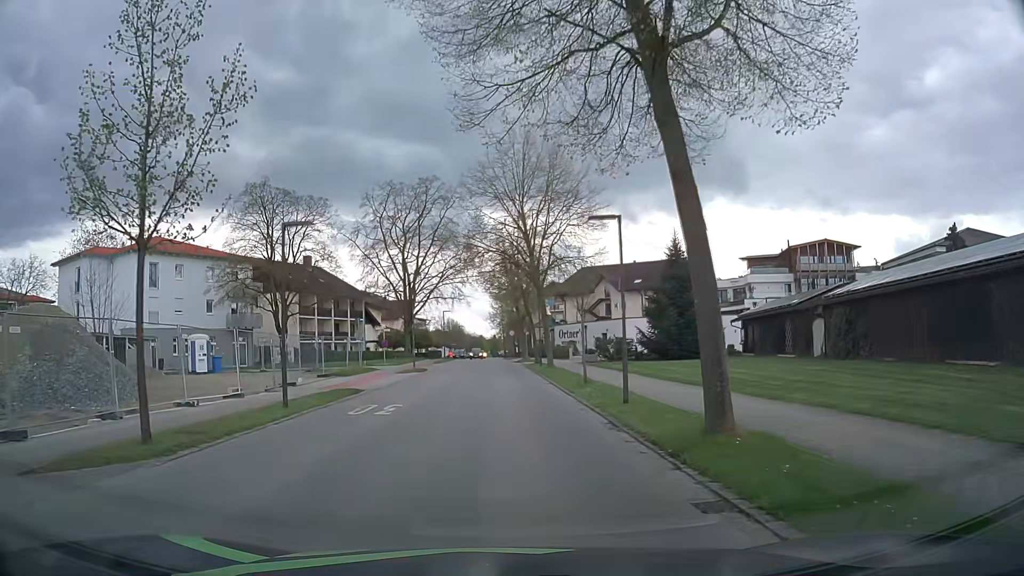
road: residential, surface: asphalt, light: Day
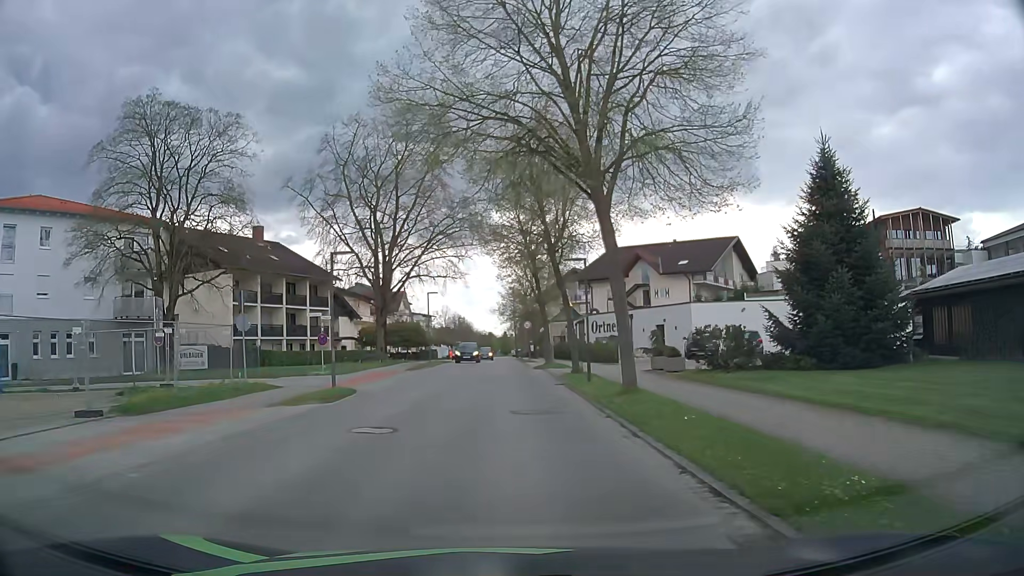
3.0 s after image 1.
(0.0, +20.9) m; -1°
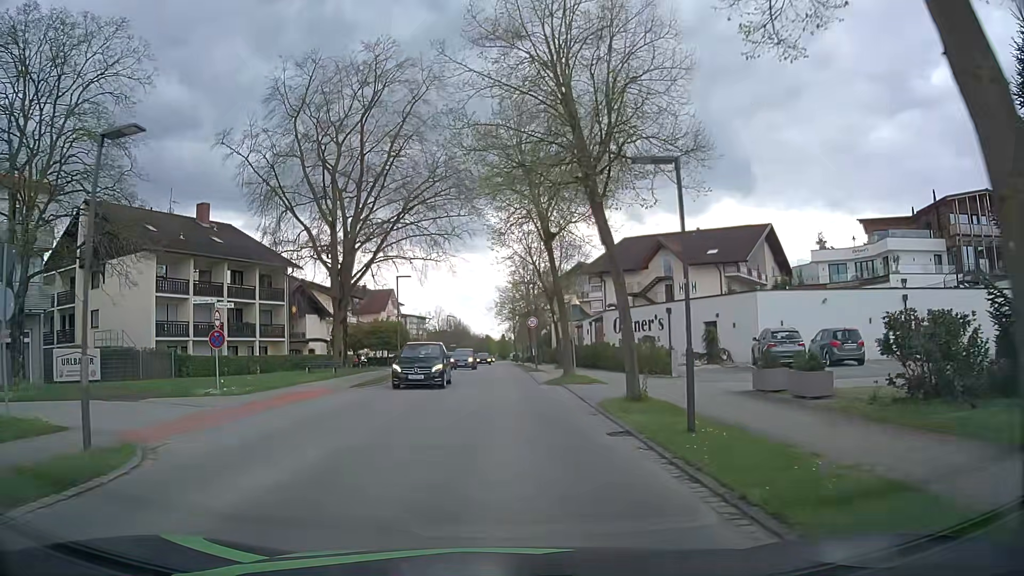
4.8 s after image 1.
(0.0, +12.4) m; 0°
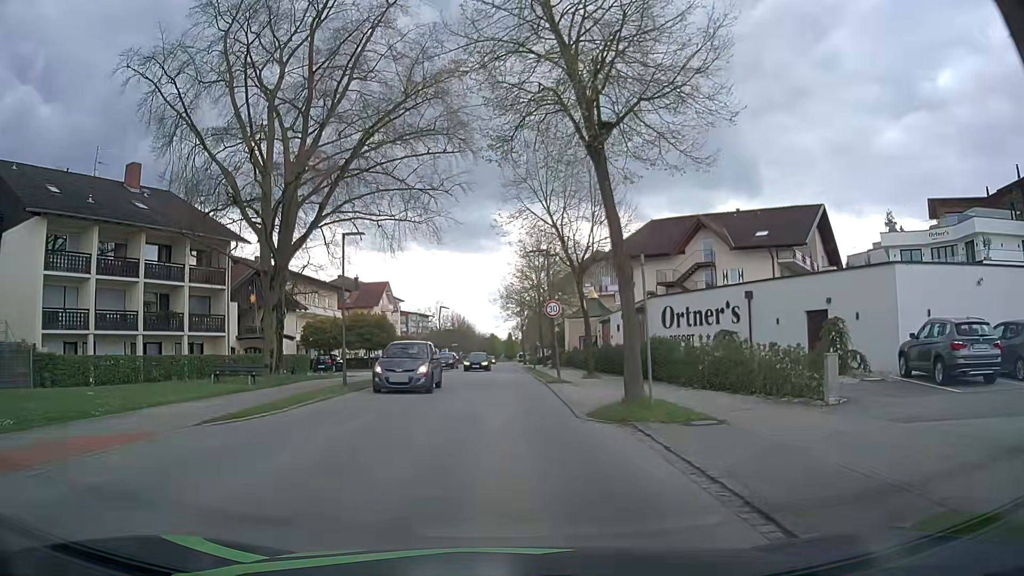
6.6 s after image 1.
(0.0, +12.3) m; -1°
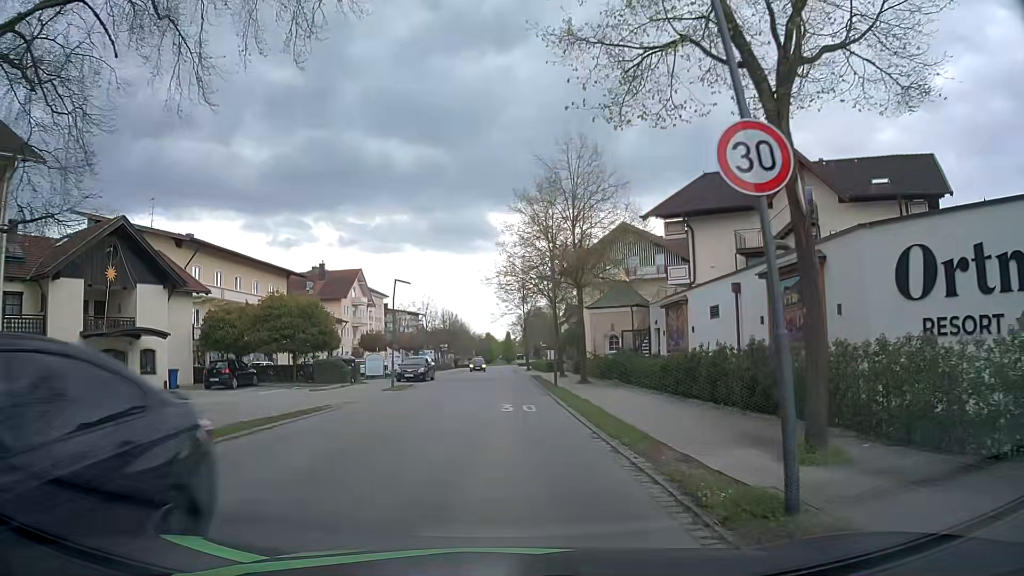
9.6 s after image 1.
(+0.1, +20.3) m; +1°
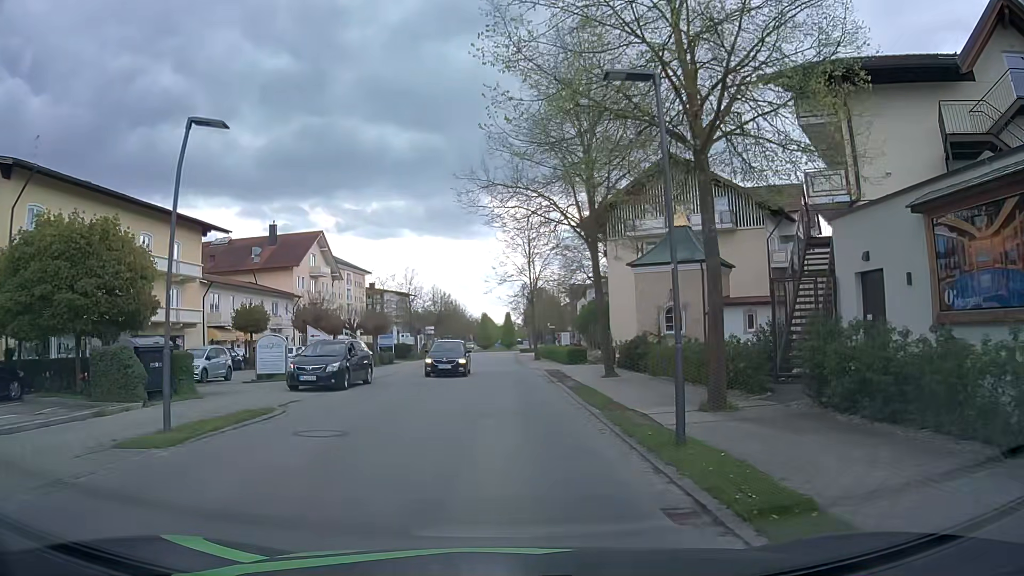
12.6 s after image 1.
(-0.1, +20.1) m; 0°
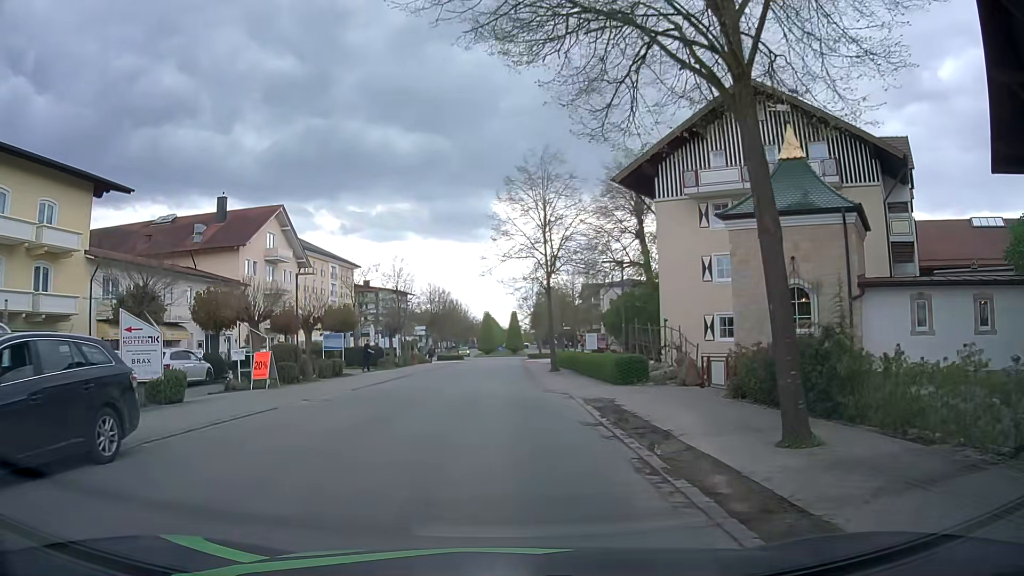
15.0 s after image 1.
(+0.1, +15.5) m; -1°
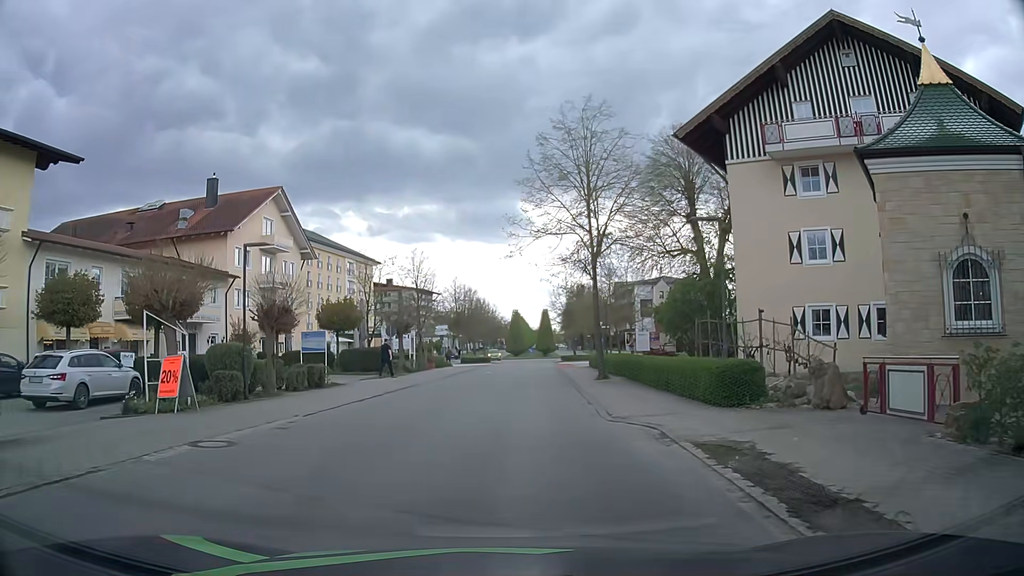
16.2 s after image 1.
(-0.1, +7.9) m; -2°
(0, +10) (0, +20) (+1, +30) (+2, +40) (+2, +50) (+2, +60) (+3, +70) (+5, +80) (+8, +89) (+9, +99) m
